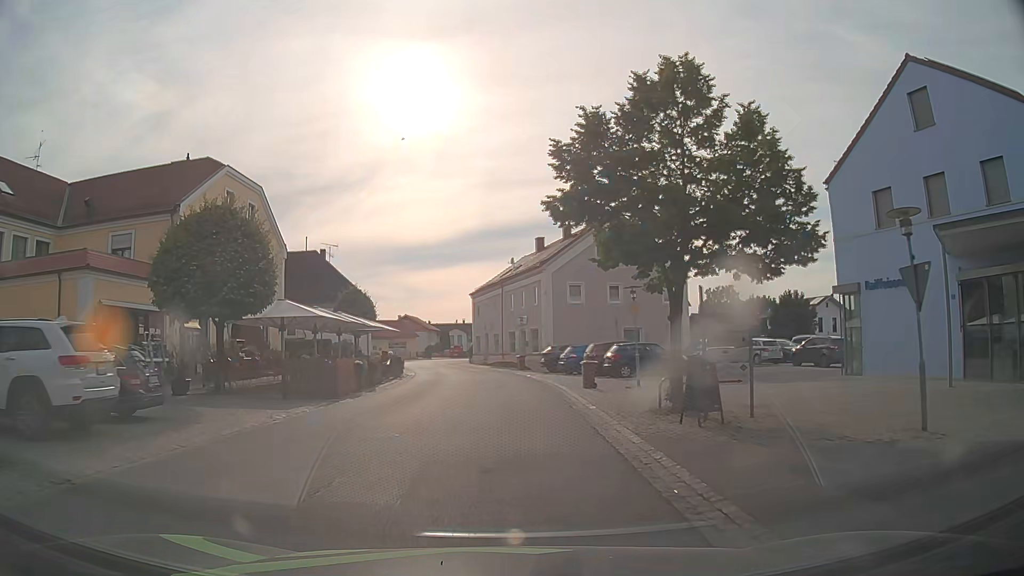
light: Day
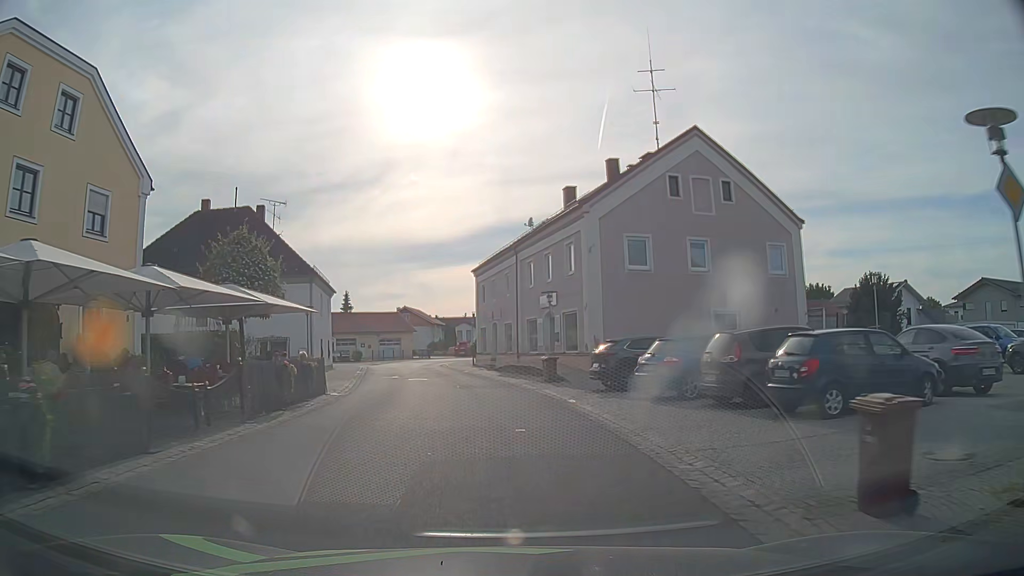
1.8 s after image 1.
(-0.1, +18.5) m; -1°
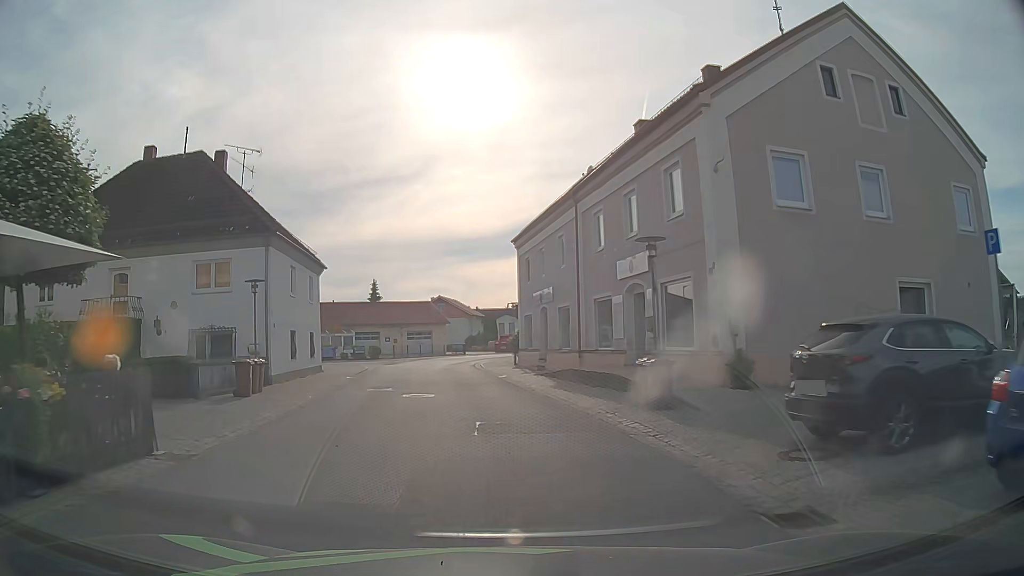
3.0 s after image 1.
(-0.4, +11.9) m; -4°
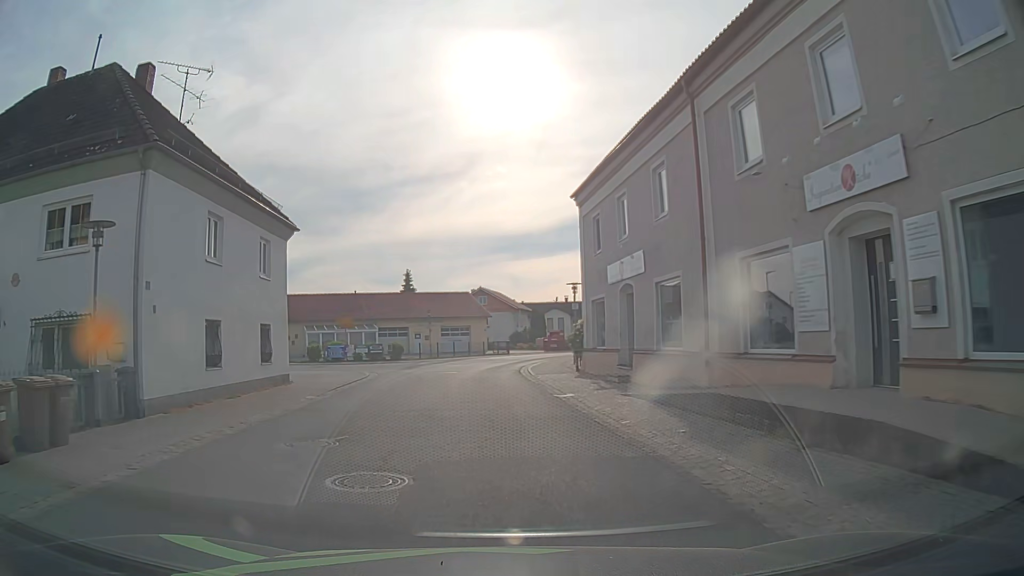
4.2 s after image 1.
(-0.4, +11.0) m; -4°
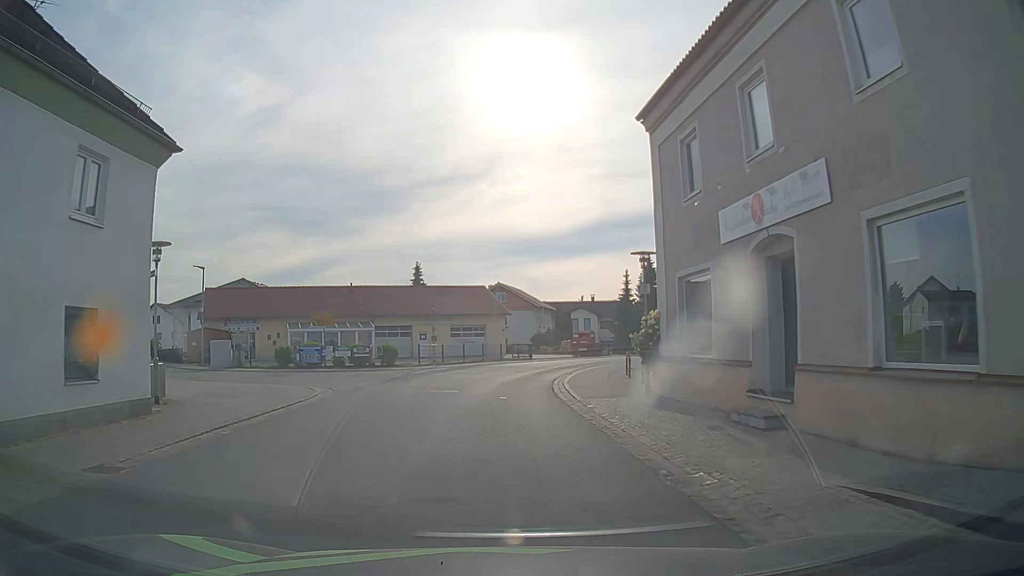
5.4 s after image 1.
(-0.2, +9.9) m; -1°
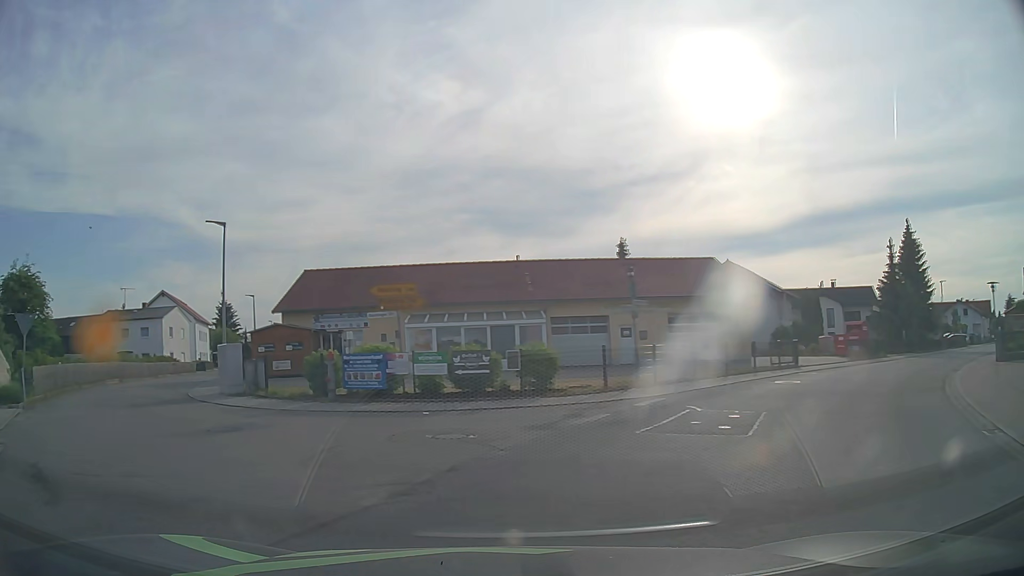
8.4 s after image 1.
(-1.2, +18.7) m; -19°
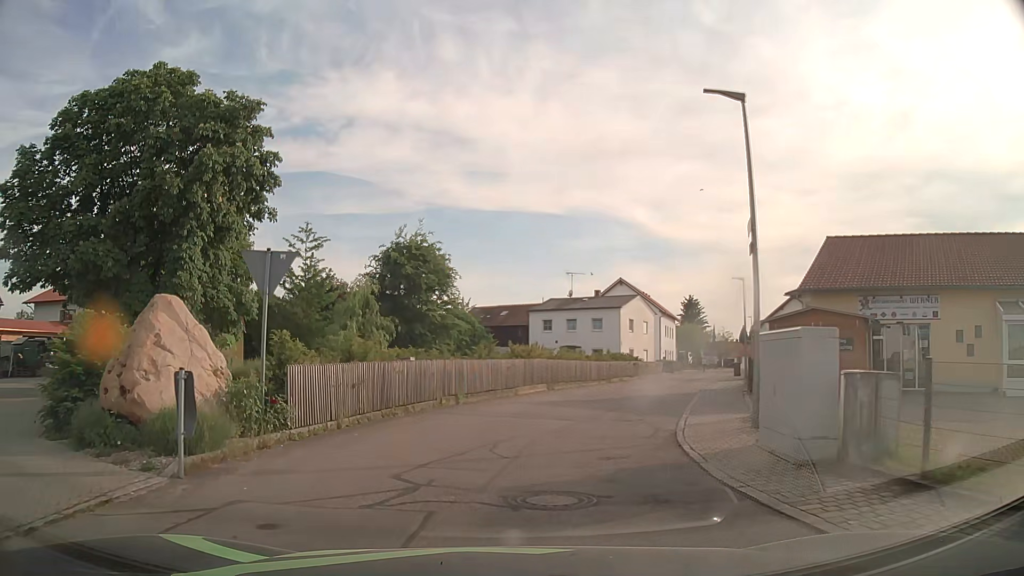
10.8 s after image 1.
(-5.2, +11.8) m; -39°
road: residential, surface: asphalt
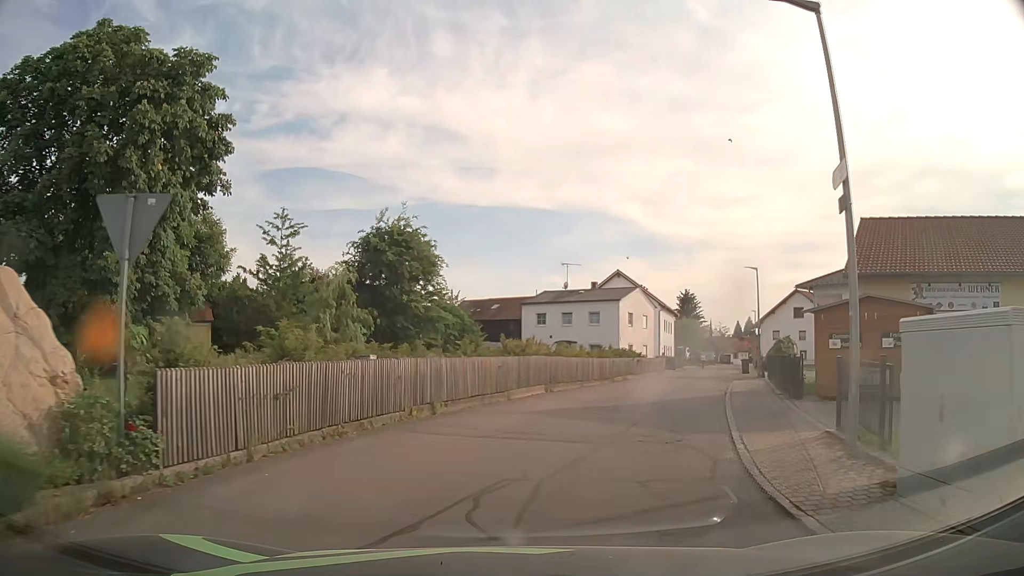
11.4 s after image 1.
(0.0, +3.8) m; 0°
(+1, +10) (+4, +19) (+8, +29) (+12, +38) (+15, +47) (+19, +57) (+23, +66) (+27, +75) (+31, +84) (+34, +94) m
